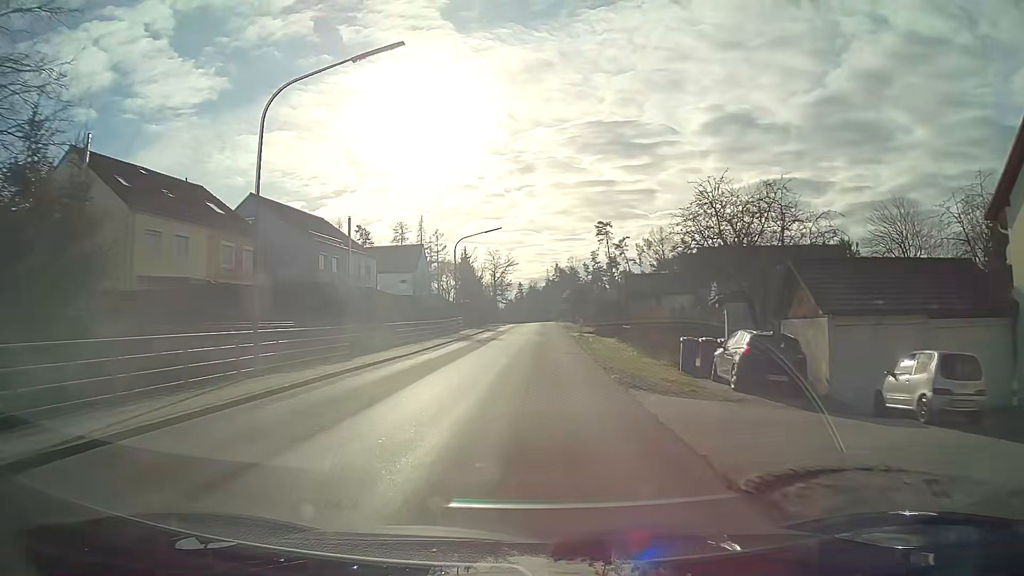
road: tertiary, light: Day
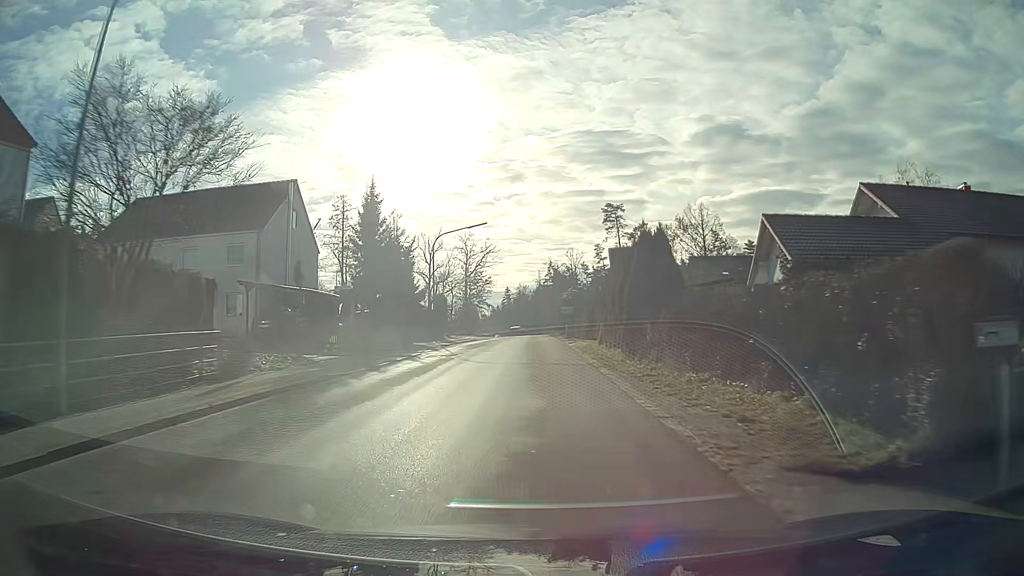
(-0.1, +43.1) m; 0°
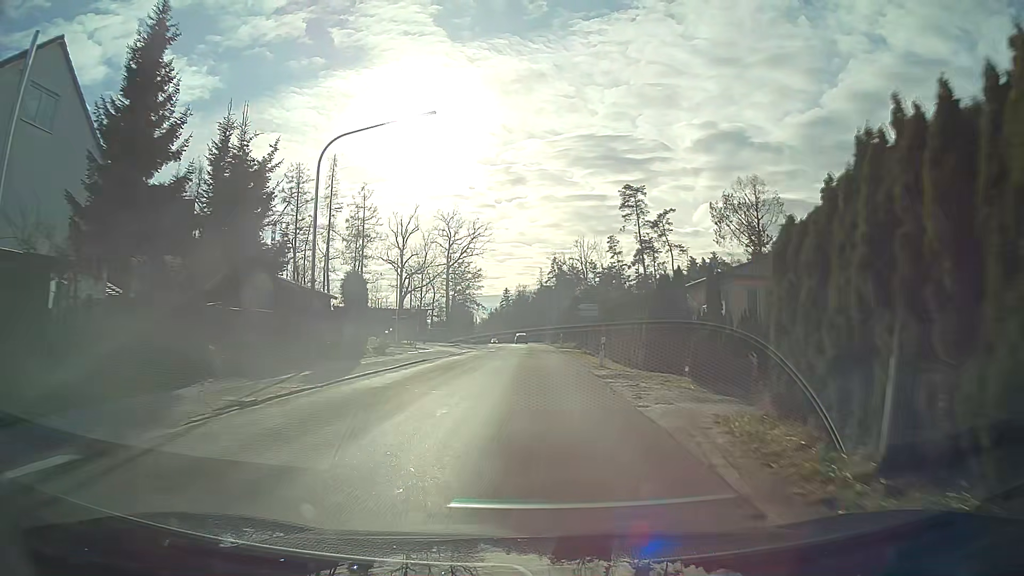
(0.0, +24.8) m; 0°
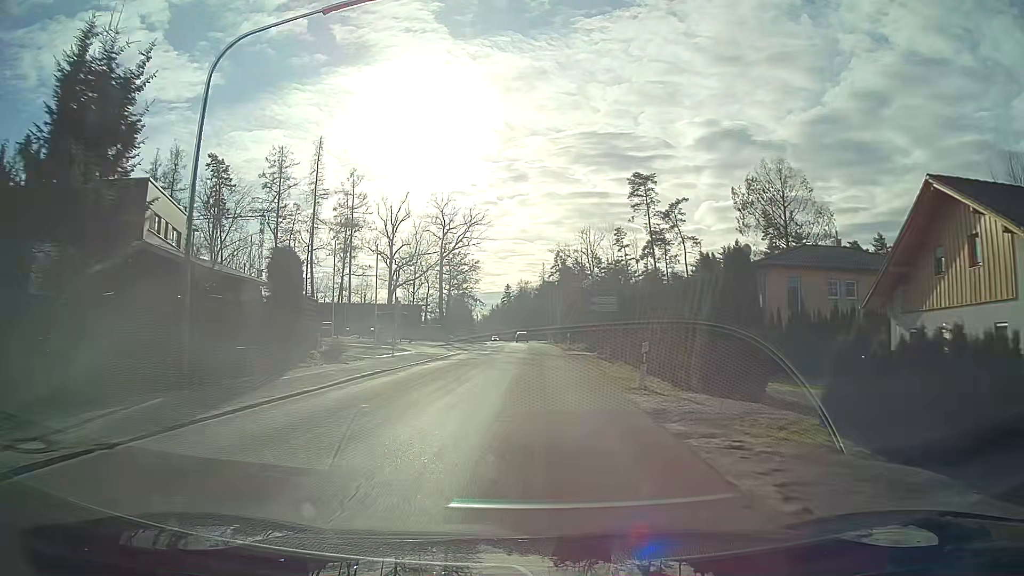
(0.0, +8.0) m; 0°
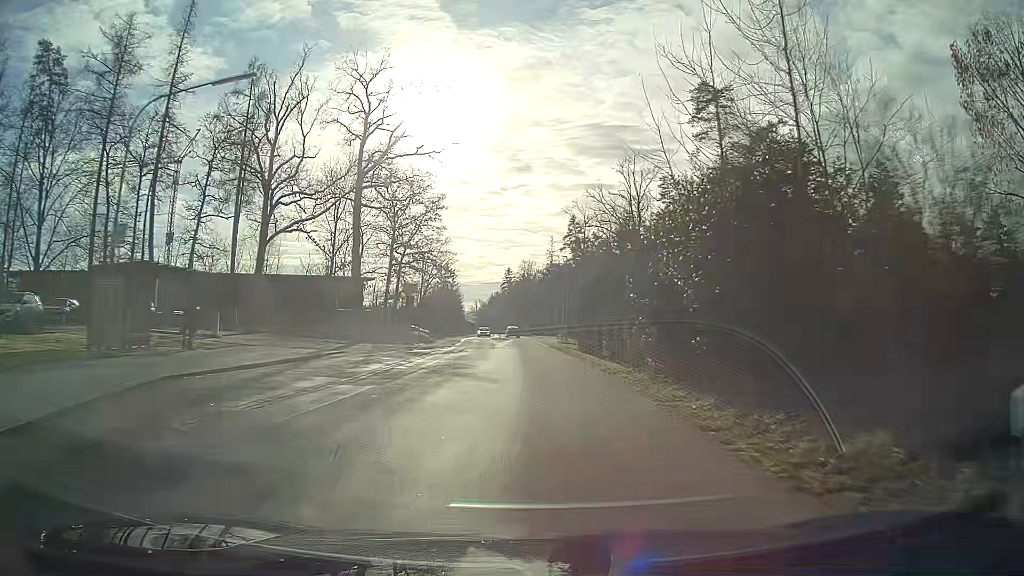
(-0.2, +40.5) m; 0°
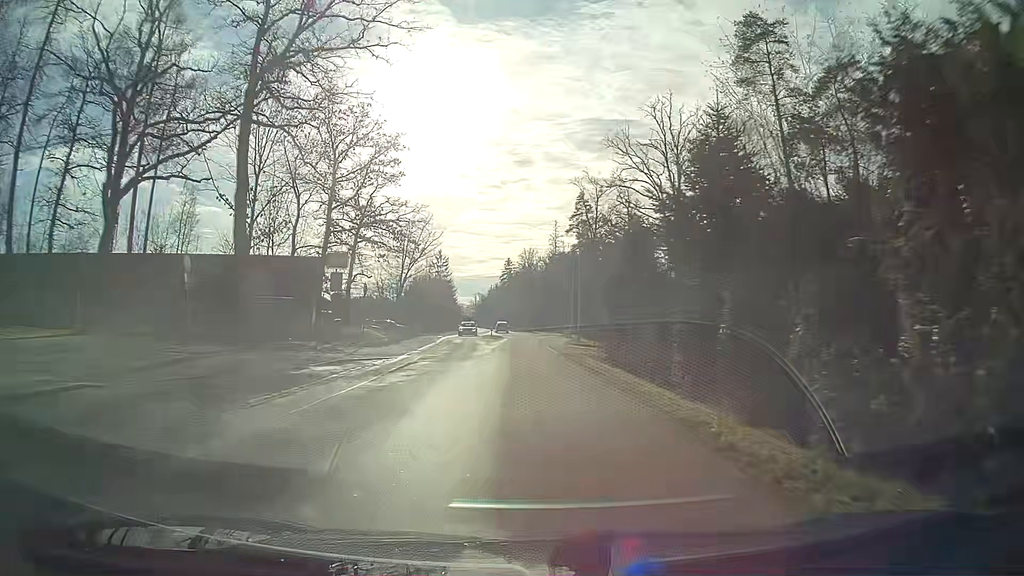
(-0.1, +16.6) m; 0°
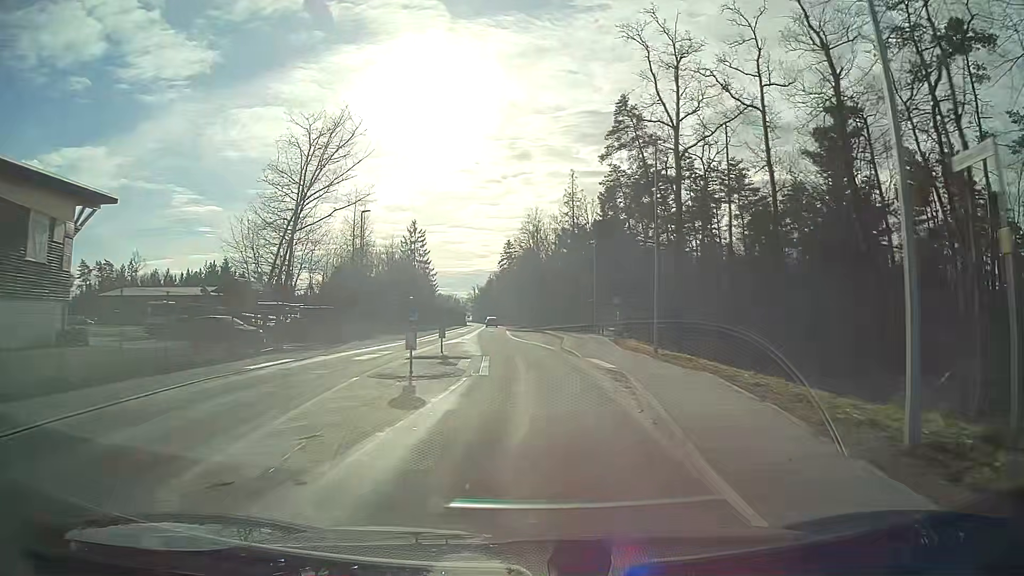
(-0.5, +42.4) m; 0°
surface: asphalt
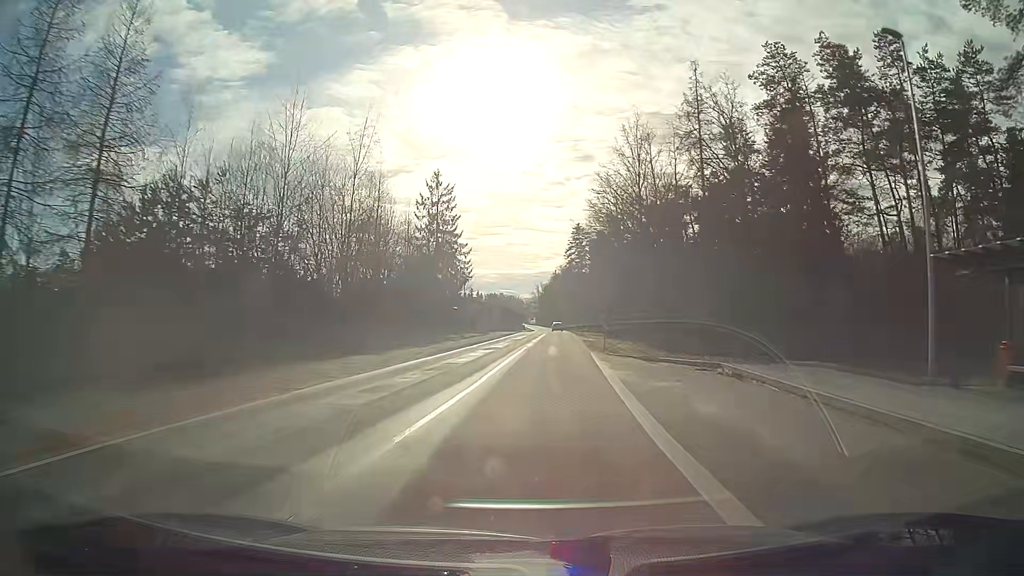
(-2.4, +42.6) m; -5°
(0, +10) (0, +20) (+1, +30) (+1, +40) (+1, +50) (+2, +60) (+2, +70) (+2, +80) (+2, +90) (+3, +100) m
